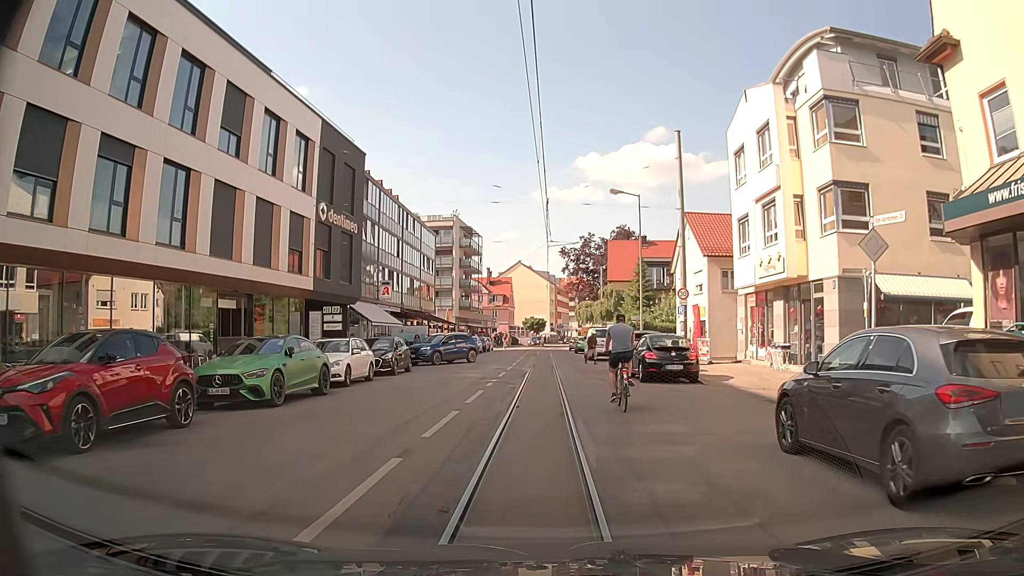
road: tertiary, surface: asphalt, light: Day
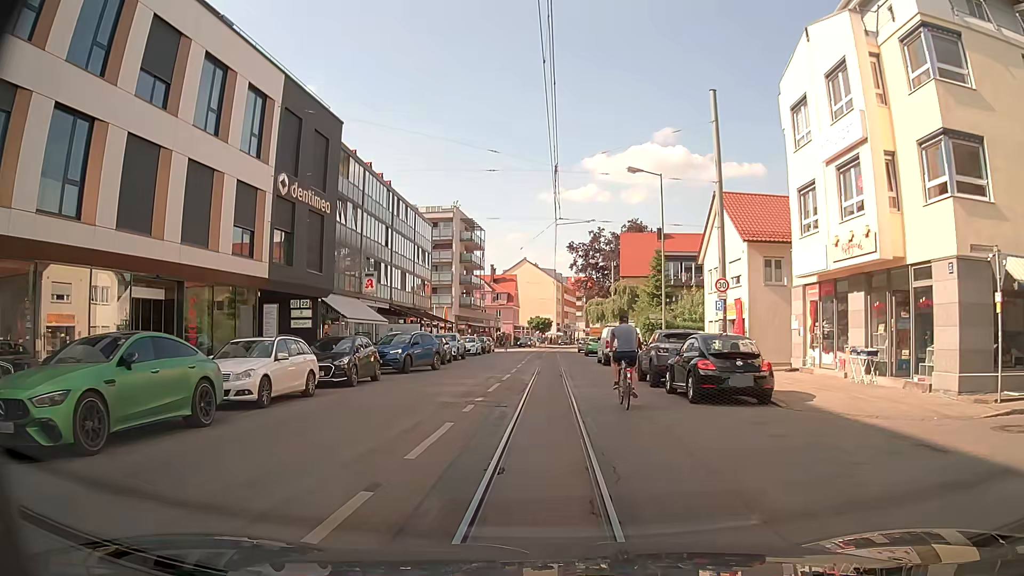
(-0.1, +6.4) m; -2°
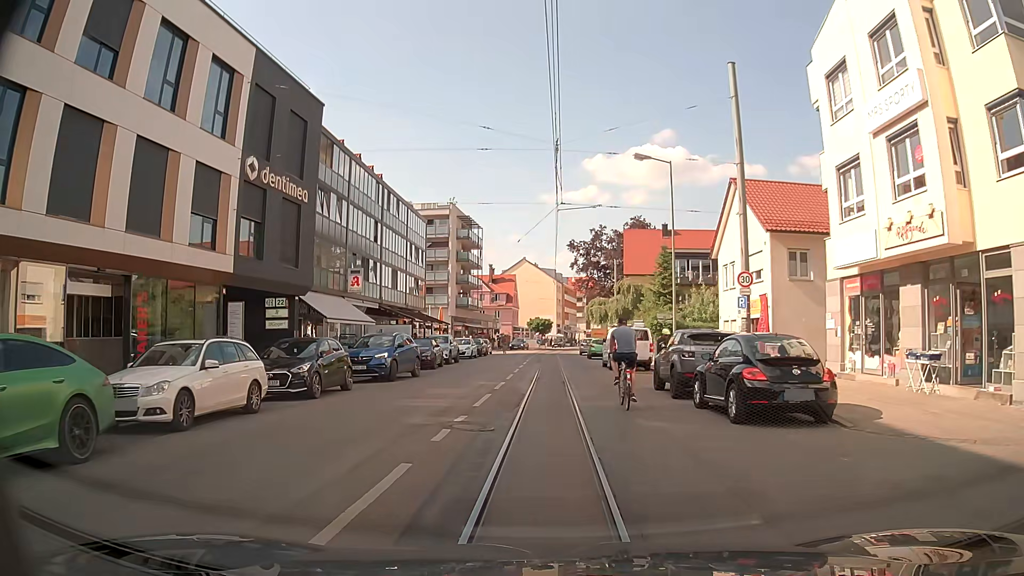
(0.0, +3.3) m; +1°
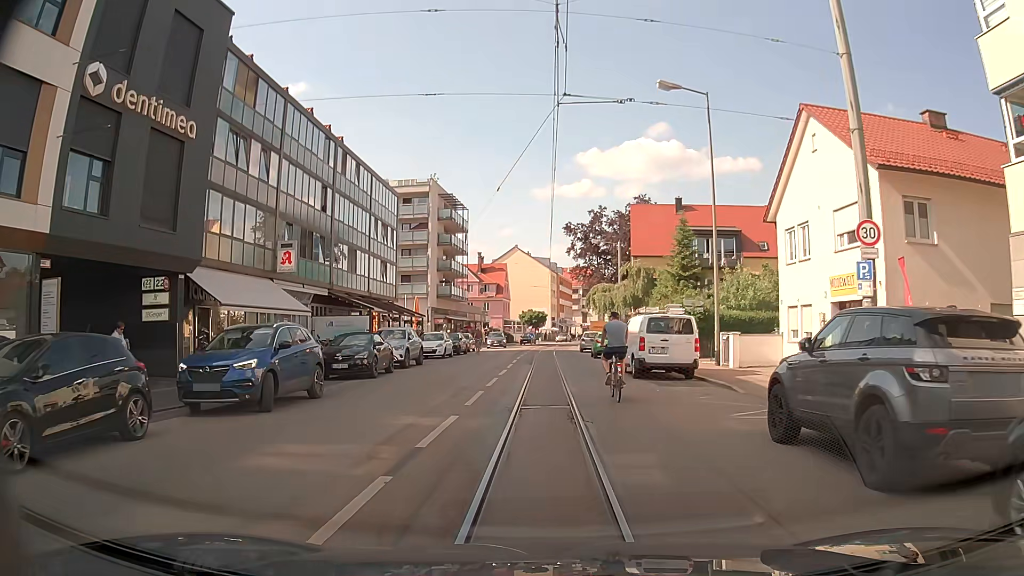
(0.0, +10.2) m; -1°
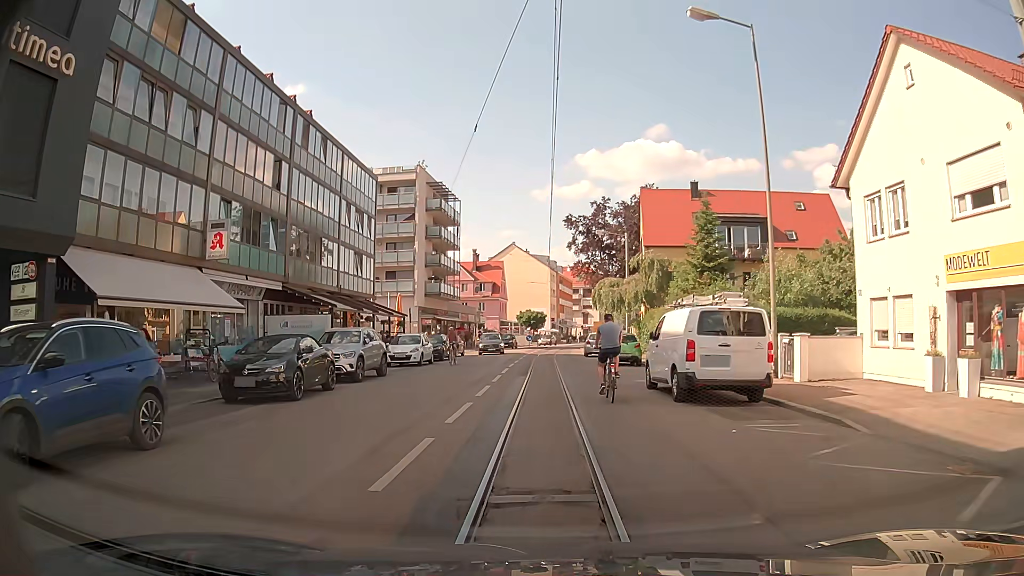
(+0.1, +6.8) m; 0°
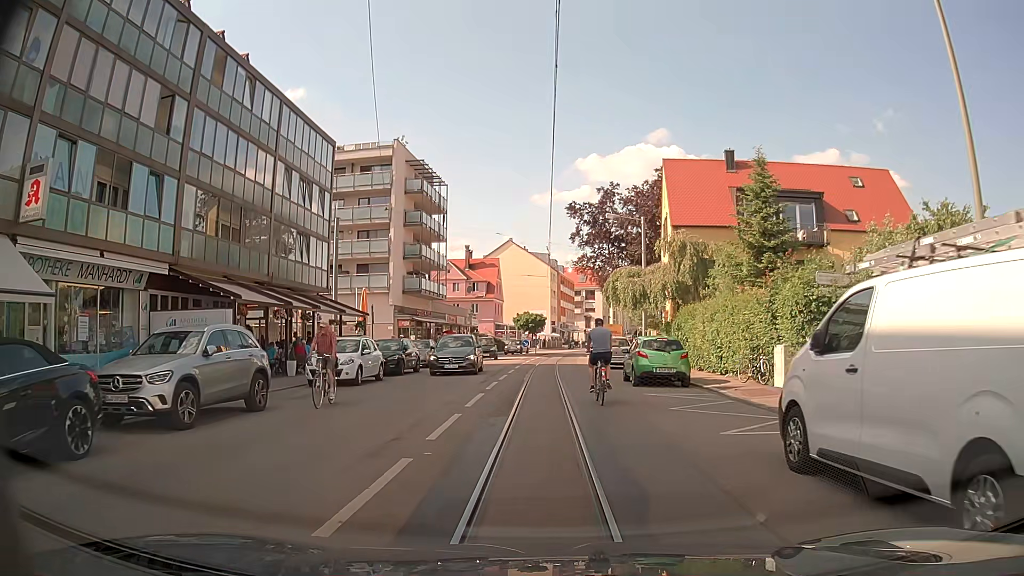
(+0.1, +10.4) m; +1°
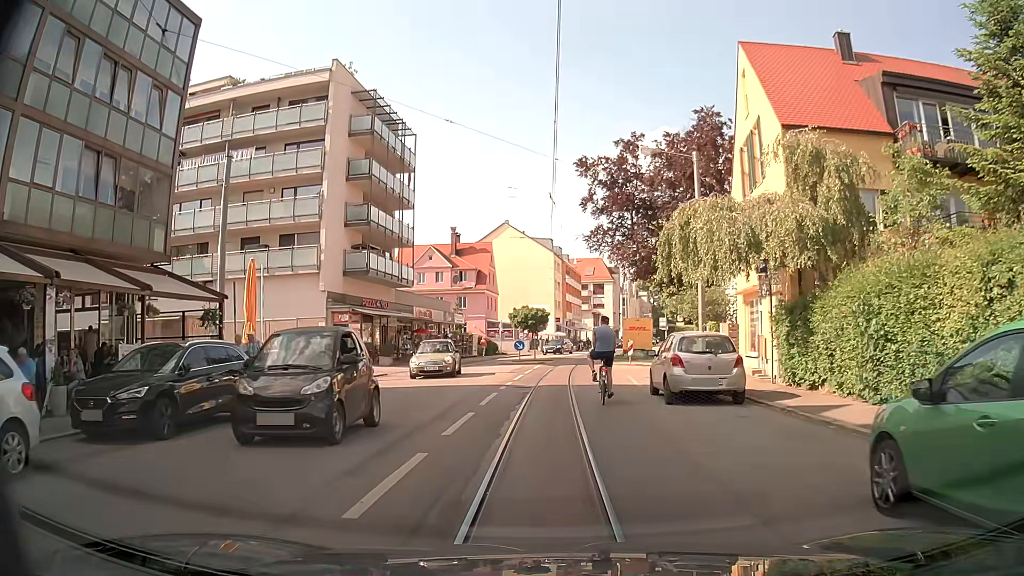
(0.0, +17.5) m; 0°
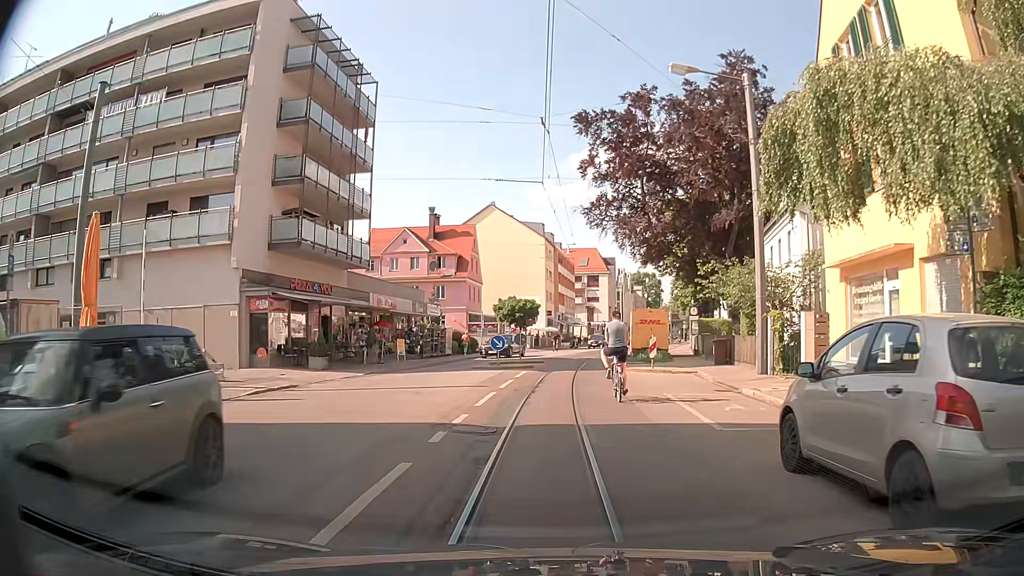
(-0.1, +10.0) m; 0°
